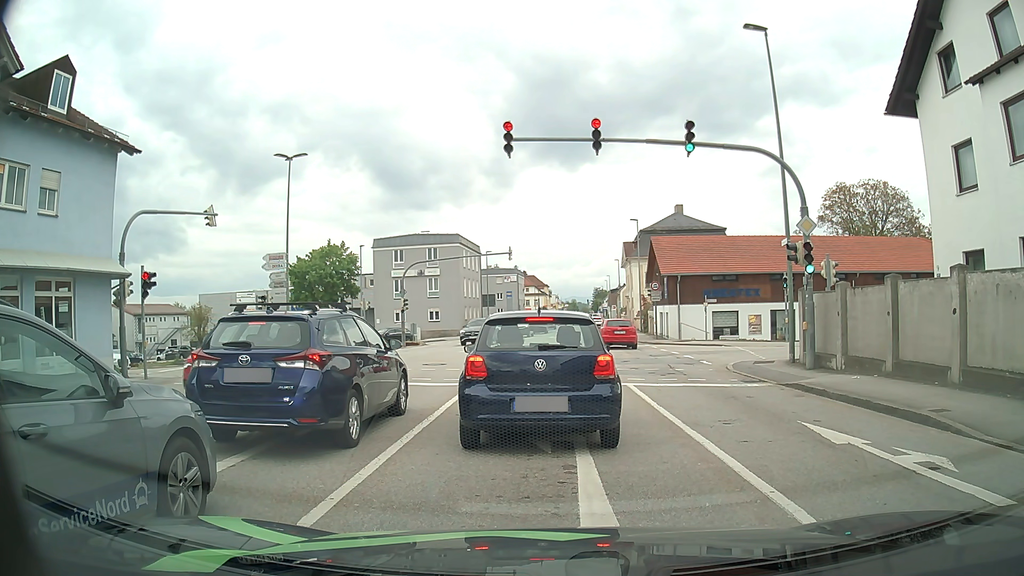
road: tertiary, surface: asphalt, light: Day
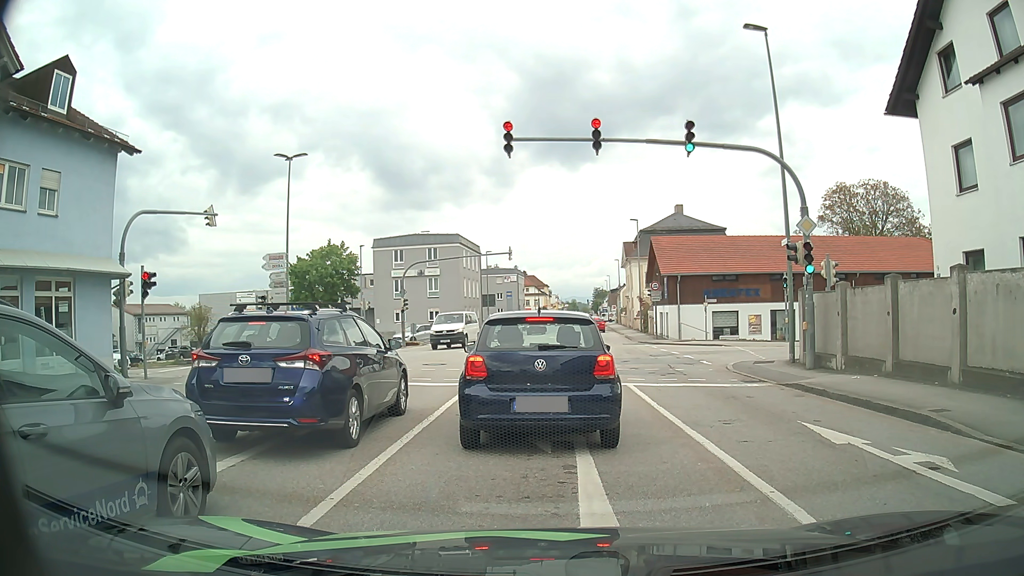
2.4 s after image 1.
(0.0, 0.0) m; 0°
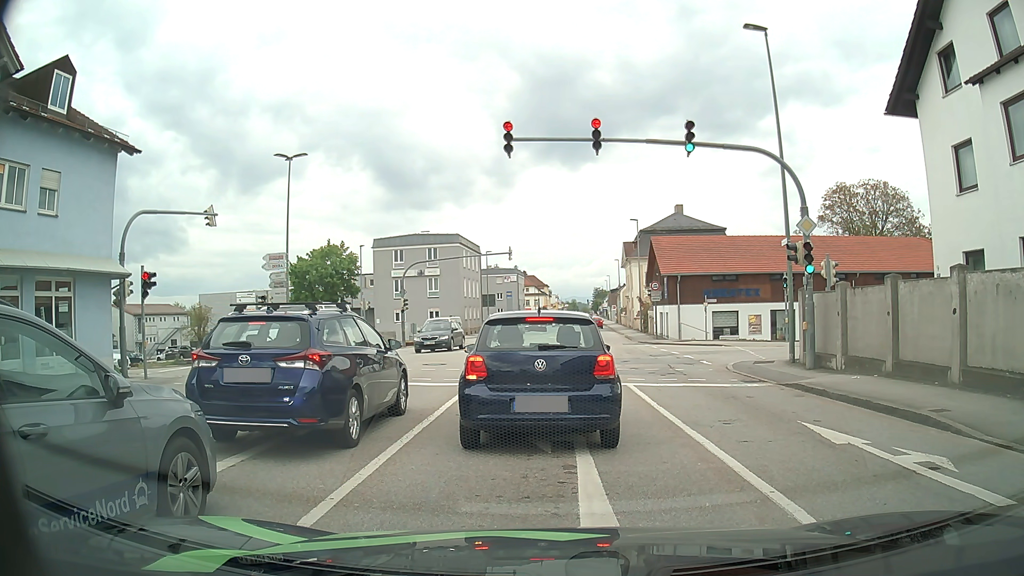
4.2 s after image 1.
(0.0, 0.0) m; 0°
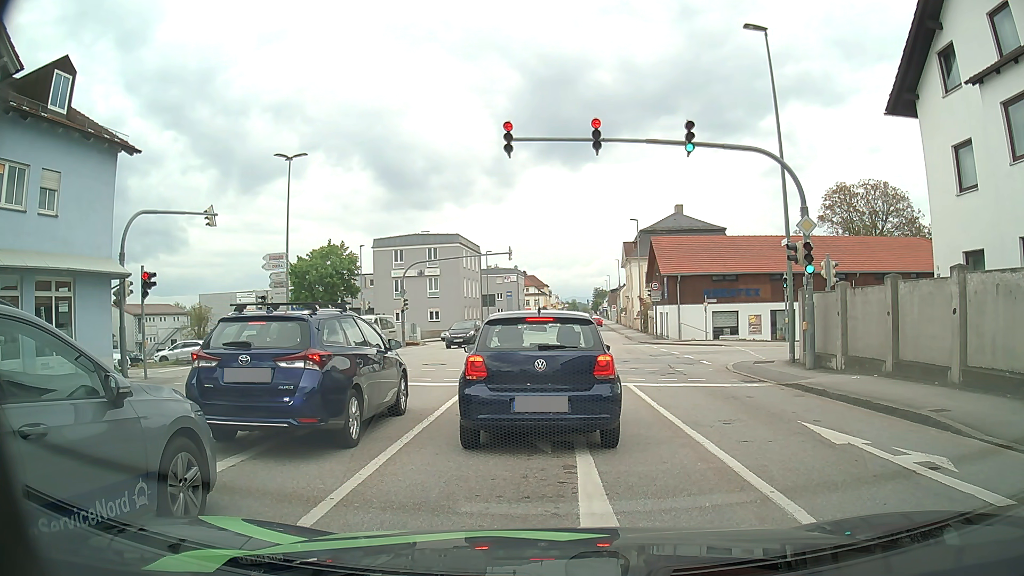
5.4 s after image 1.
(0.0, 0.0) m; 0°
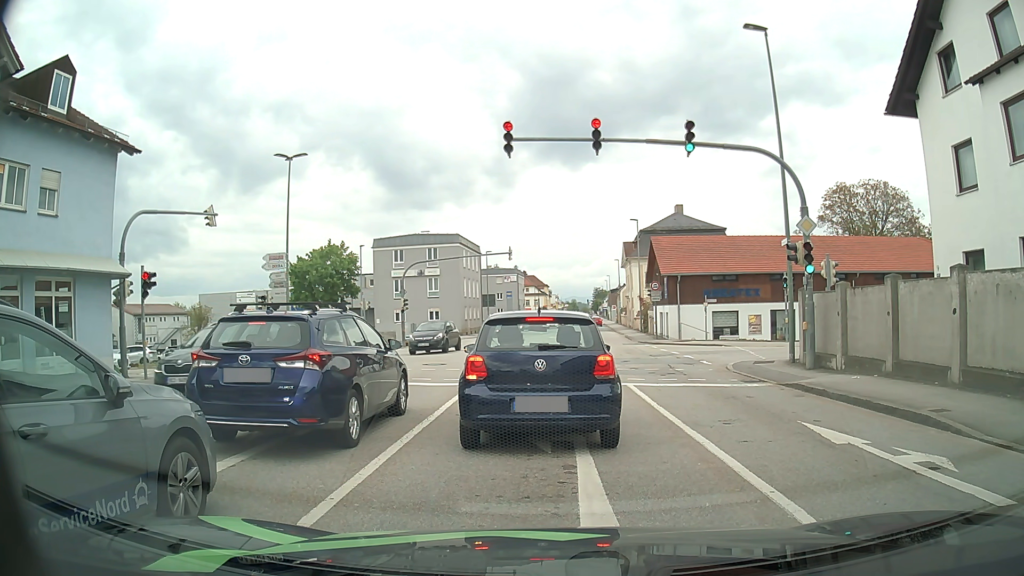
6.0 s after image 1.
(0.0, 0.0) m; 0°
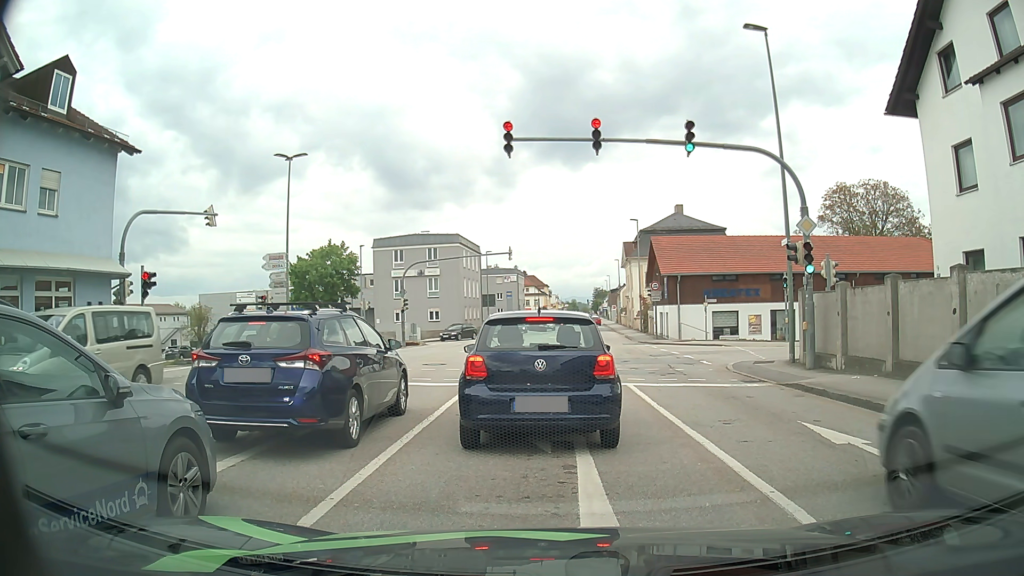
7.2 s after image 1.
(0.0, 0.0) m; 0°
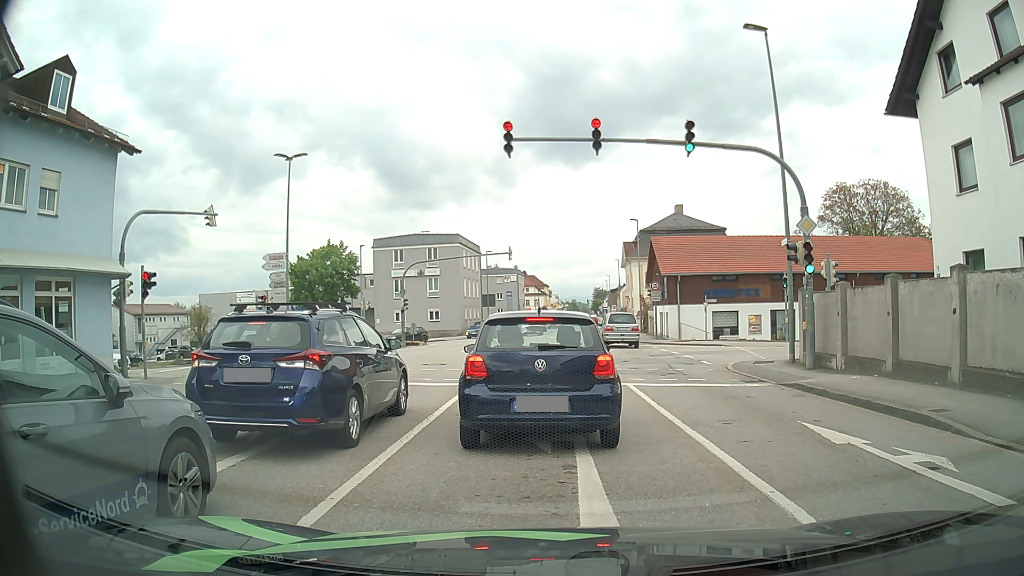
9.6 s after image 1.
(0.0, 0.0) m; 0°
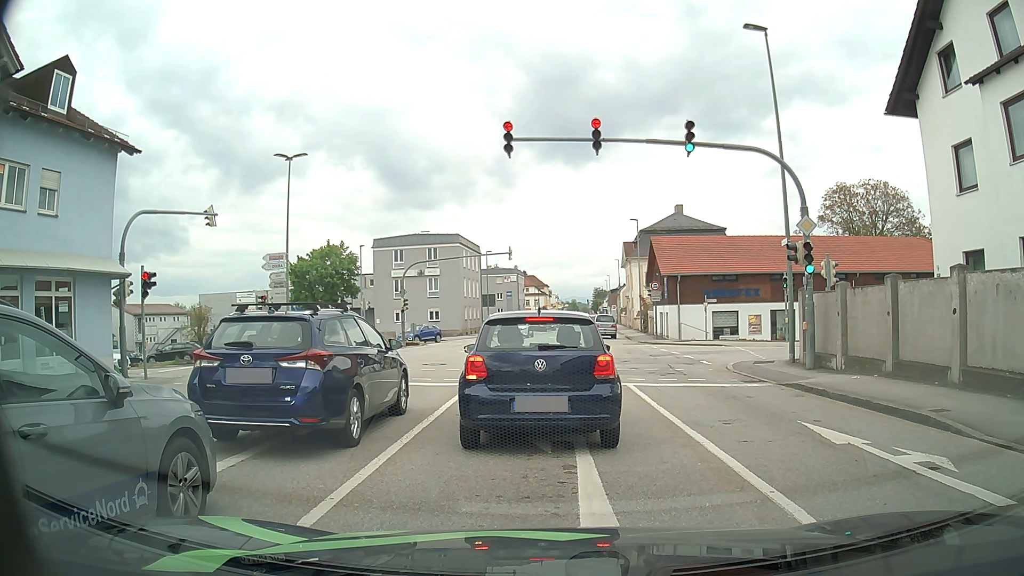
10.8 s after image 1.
(0.0, 0.0) m; 0°
(0, +10) (0, +20) (-1, +30) (-6, +38) (-15, +41) (-25, +41) (-35, +41) (-45, +40) (-55, +40) (-65, +41) m
